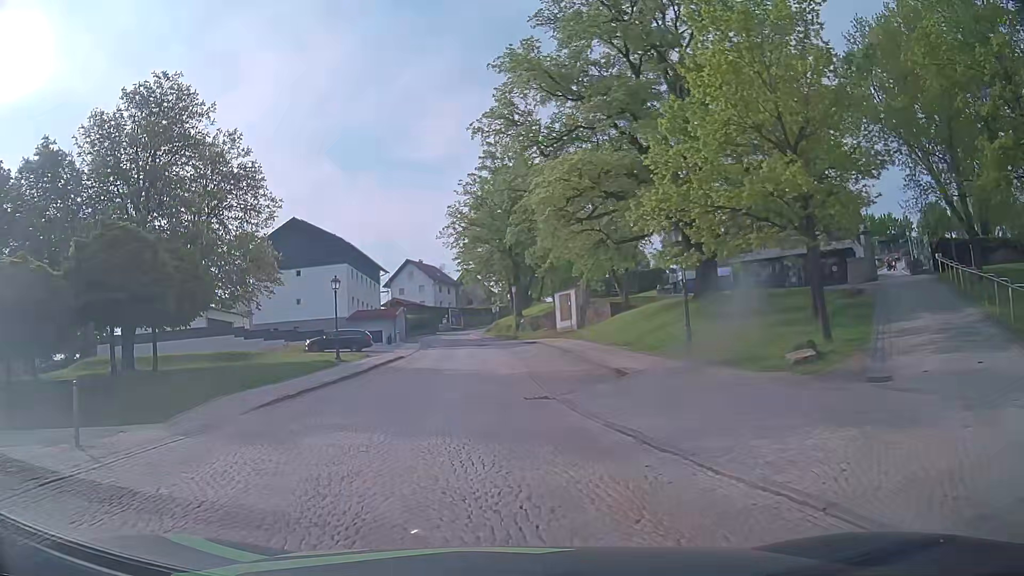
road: residential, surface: sett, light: Day
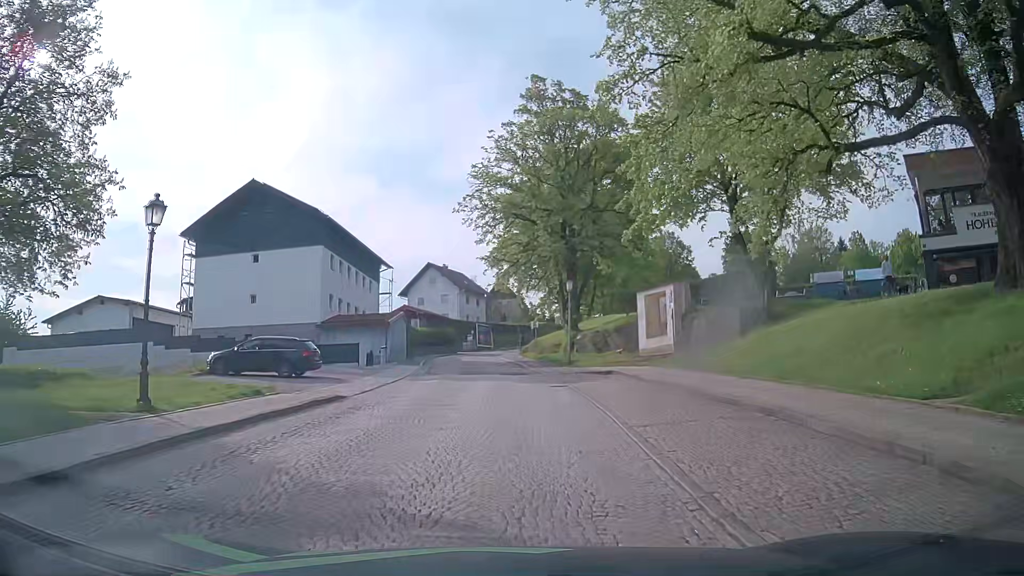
(-1.0, +20.3) m; -4°
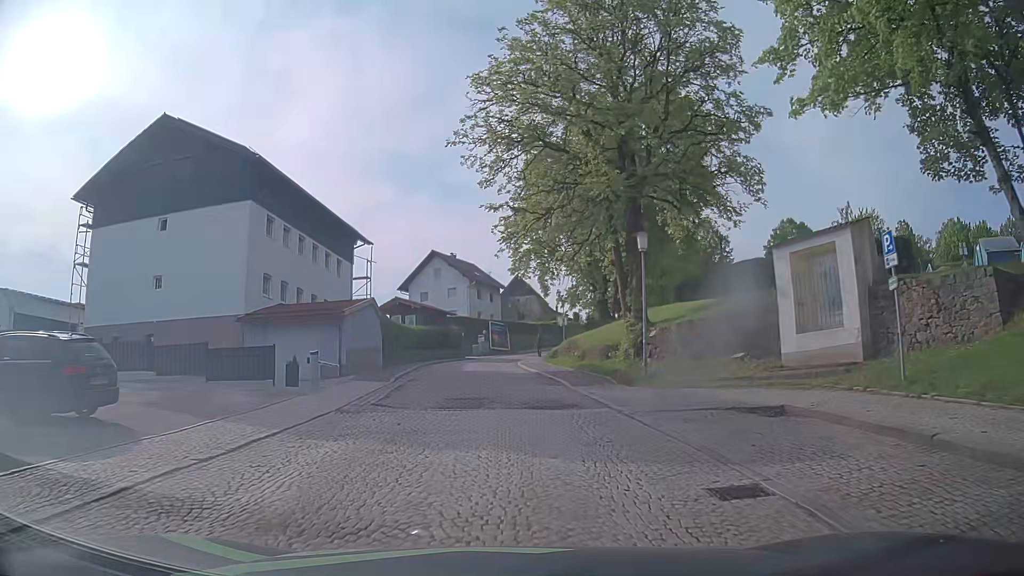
(-0.2, +15.3) m; -1°
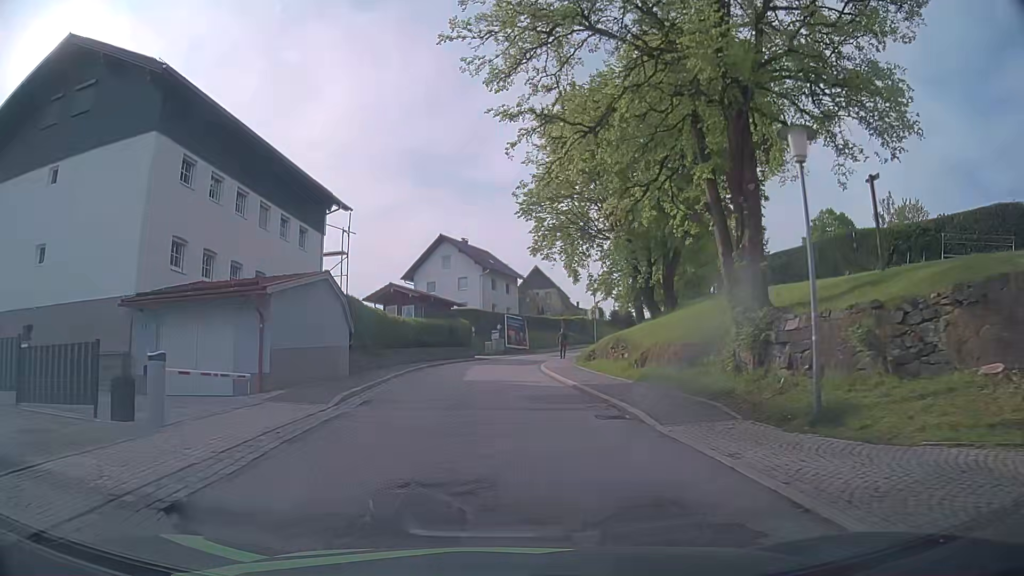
(-0.1, +10.1) m; -1°
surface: asphalt
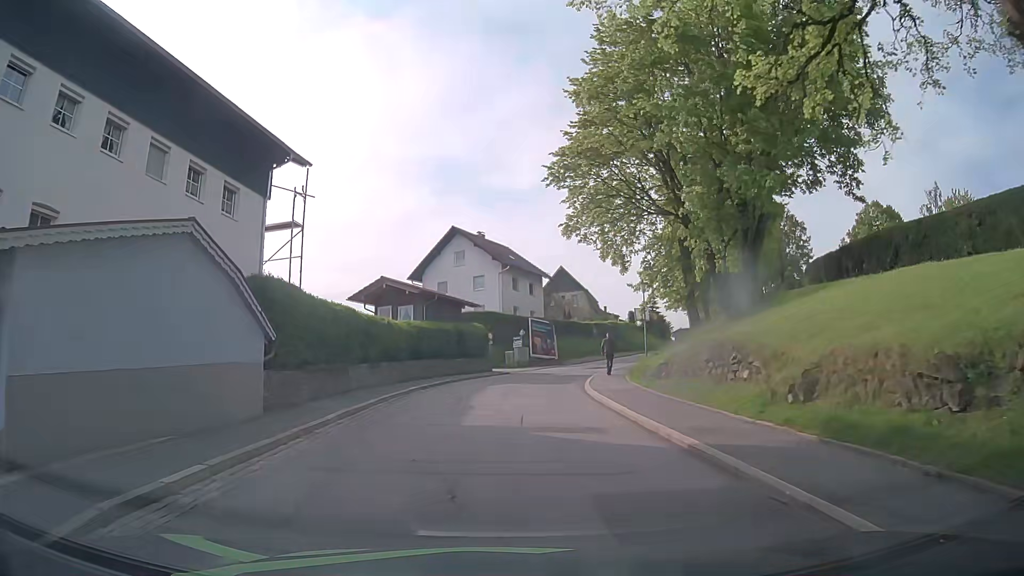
(-0.2, +10.2) m; -1°
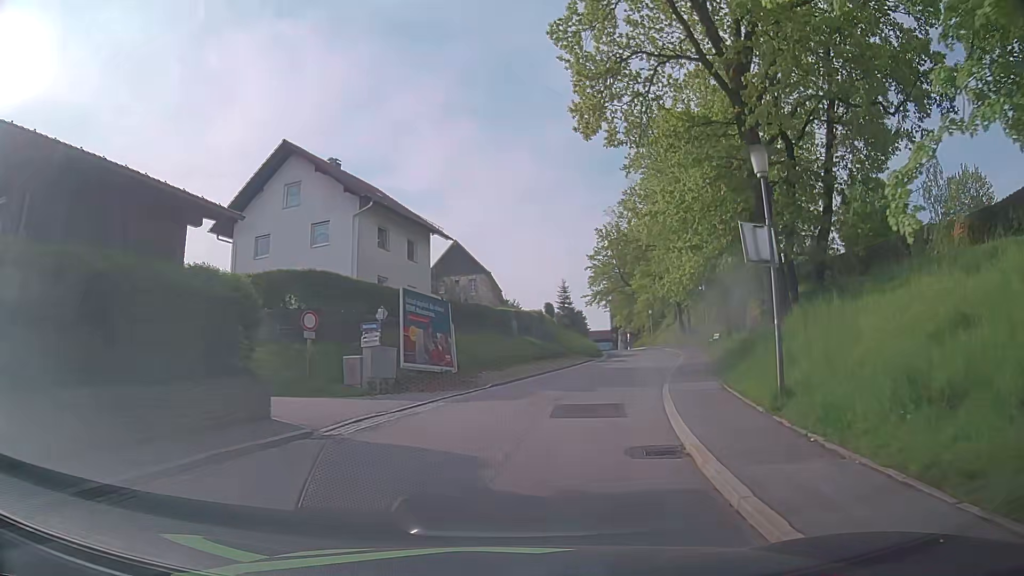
(+0.6, +26.5) m; +8°
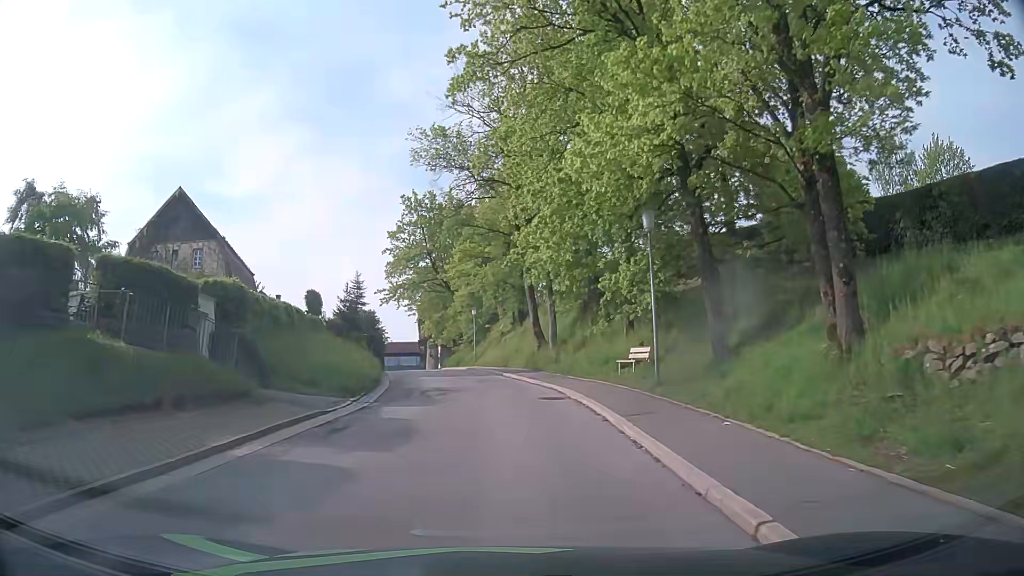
(+5.1, +28.2) m; +17°
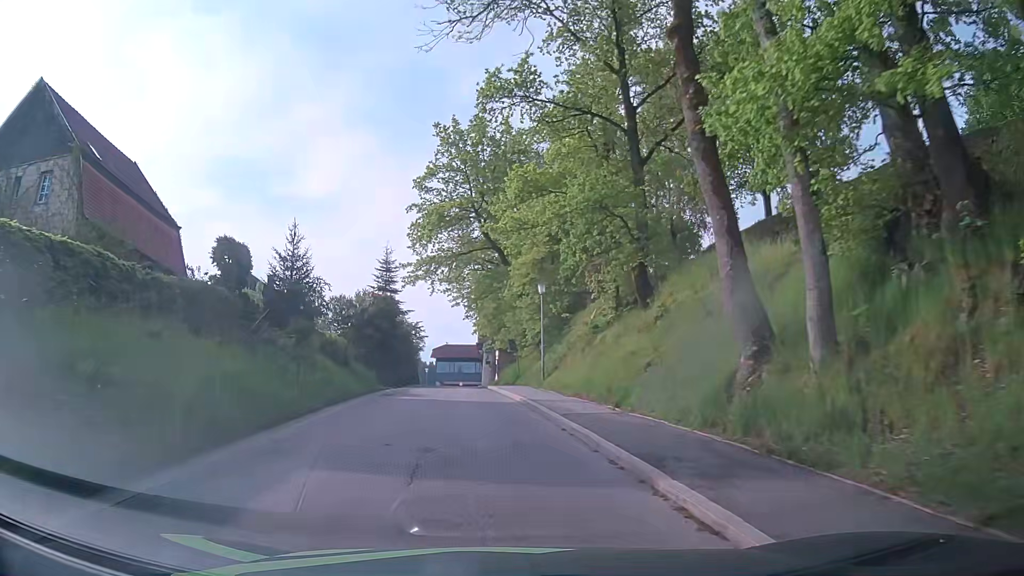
(-0.8, +23.8) m; -6°
(0, +10) (-1, +20) (-2, +30) (-3, +40) (-4, +50) (-4, +60) (-5, +70) (-7, +80) (-9, +89) (-14, +98) m
